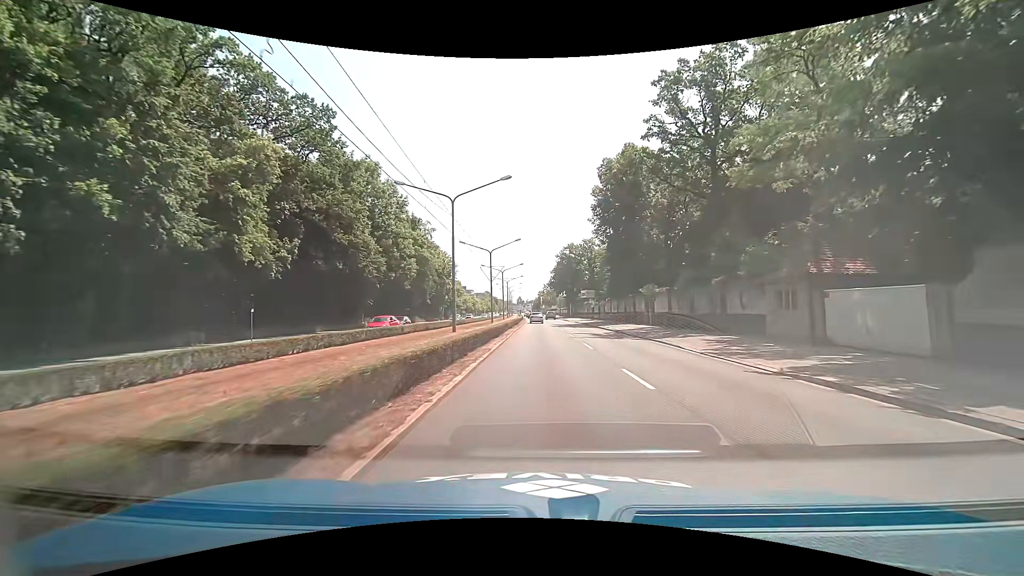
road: primary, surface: asphalt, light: Day
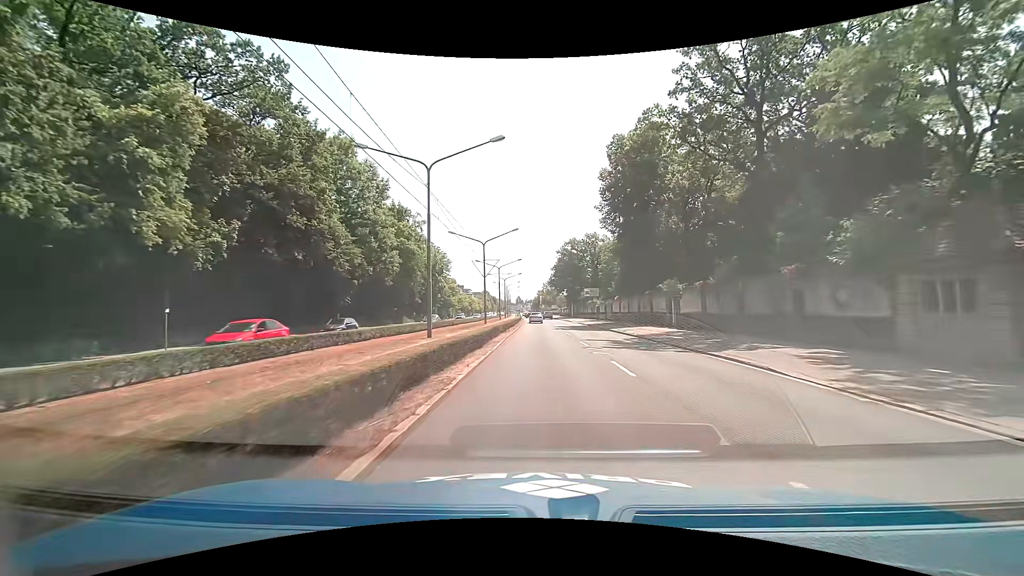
(+0.1, +7.8) m; +1°
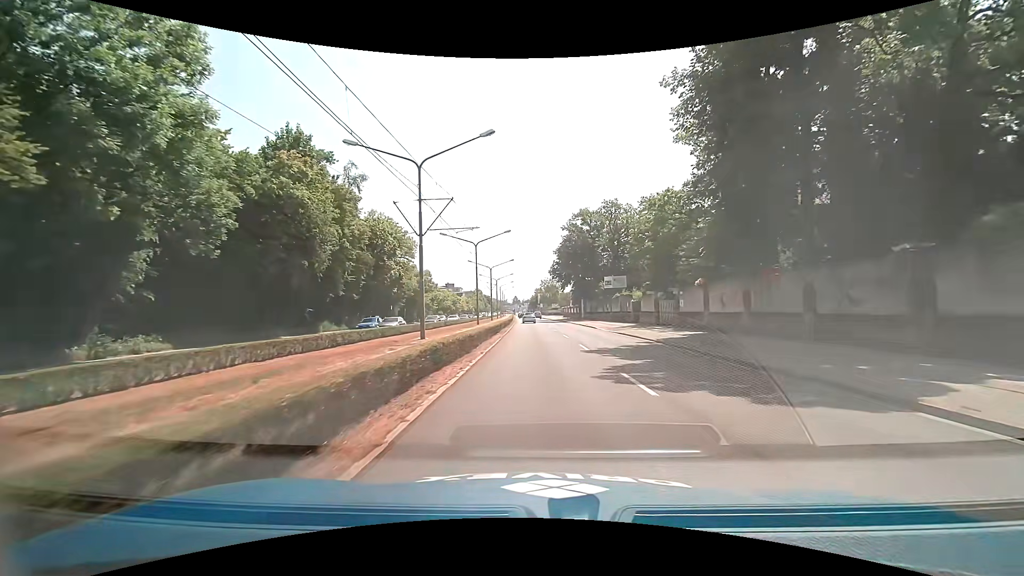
(0.0, +31.2) m; 0°
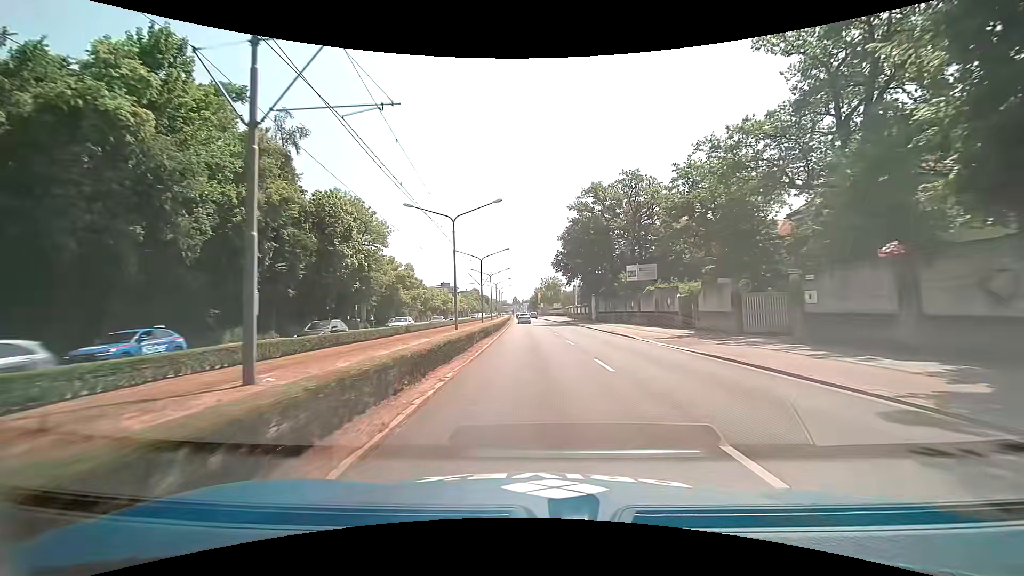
(0.0, +15.8) m; 0°
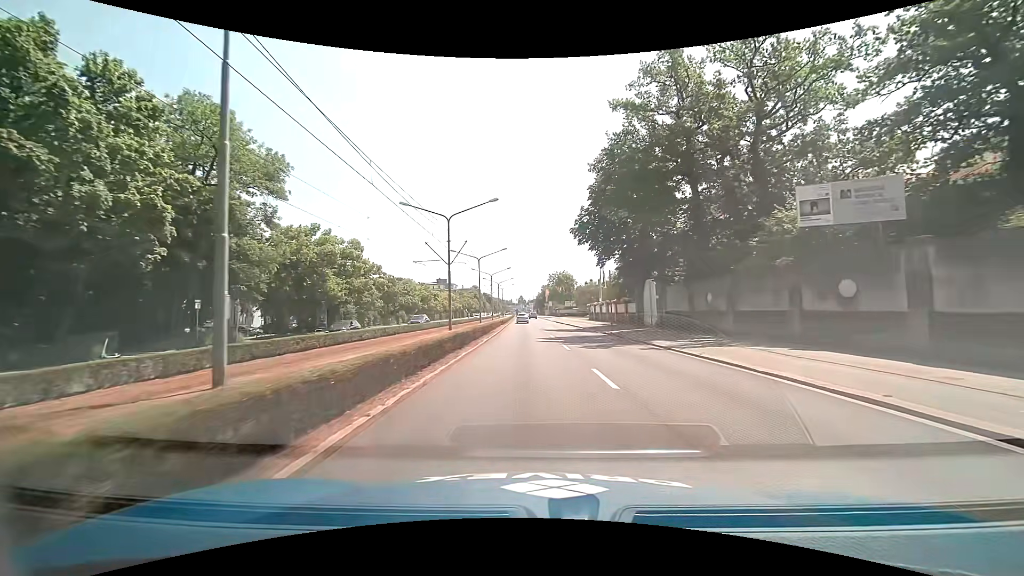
(0.0, +31.4) m; 0°
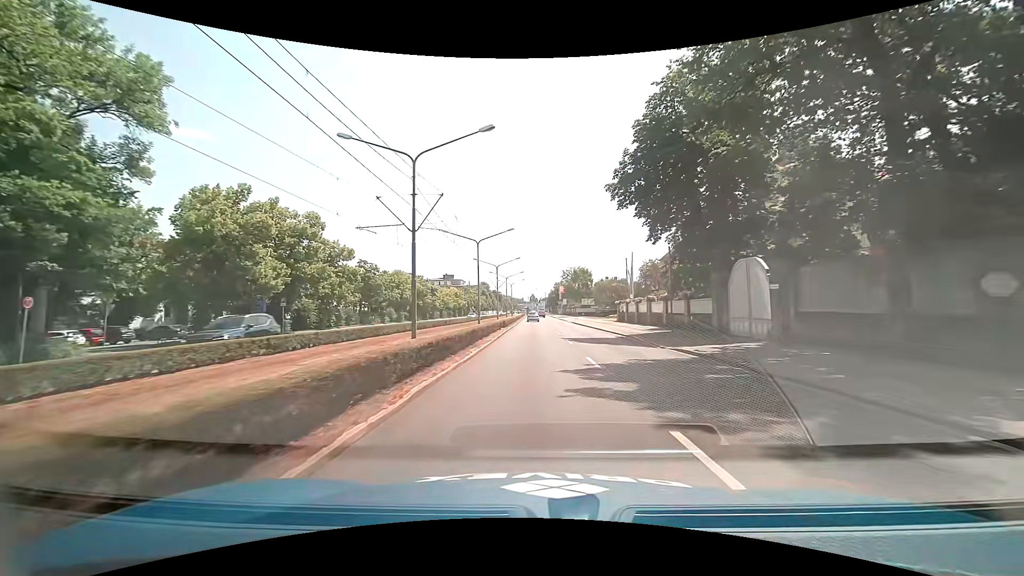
(-0.3, +15.7) m; -2°
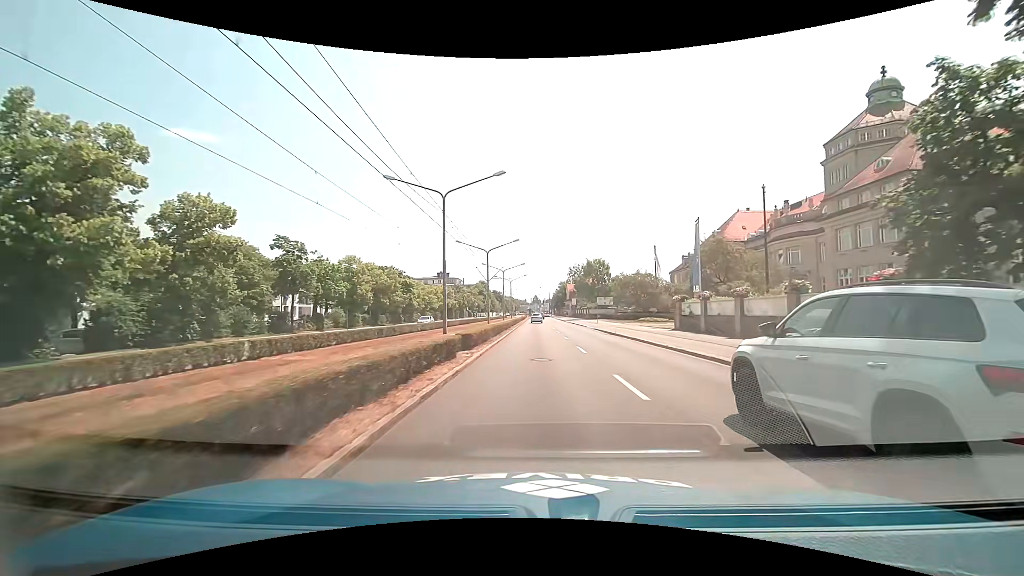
(-0.2, +23.2) m; -1°
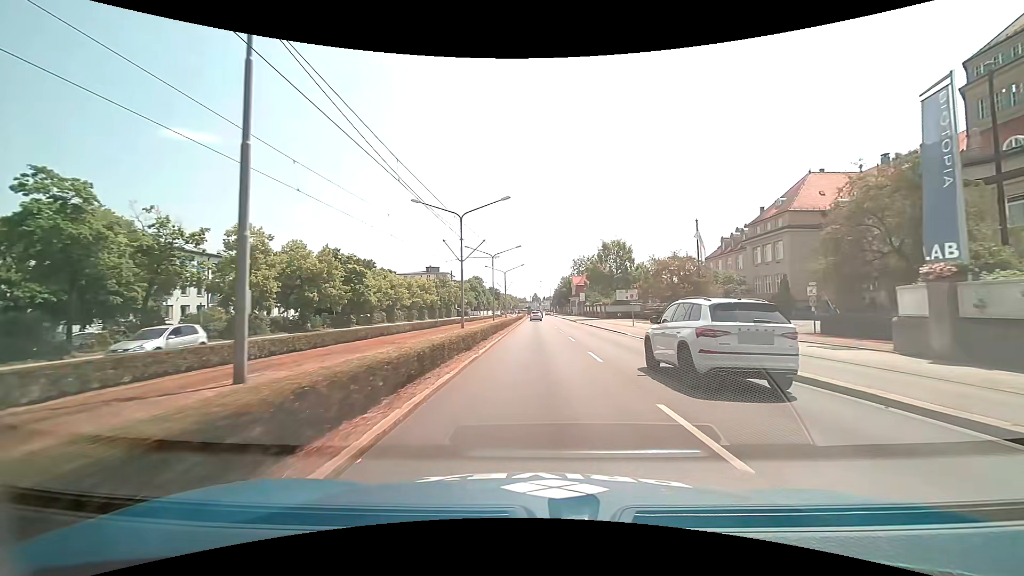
(+0.4, +22.8) m; +1°
